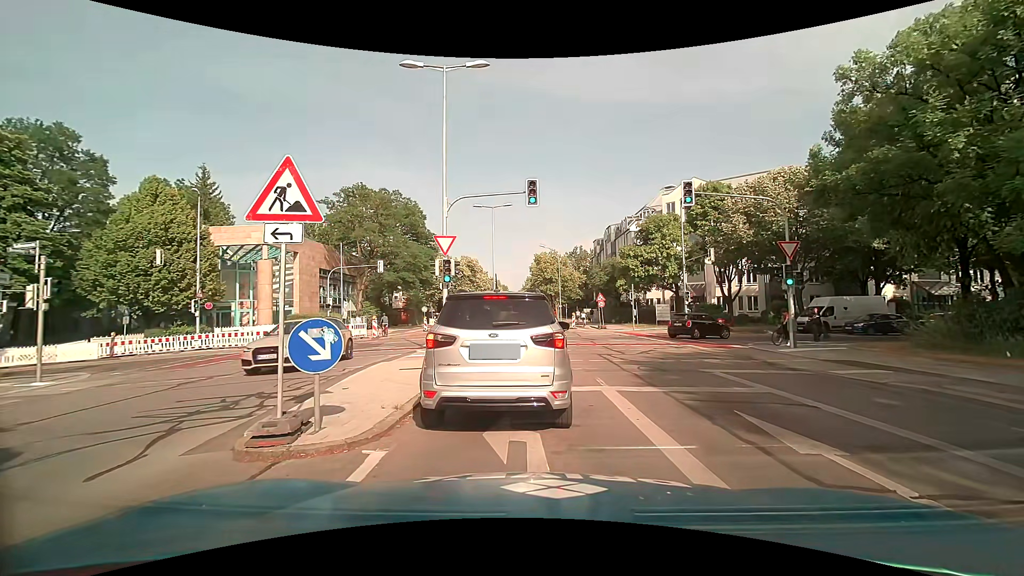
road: tertiary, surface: asphalt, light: Day
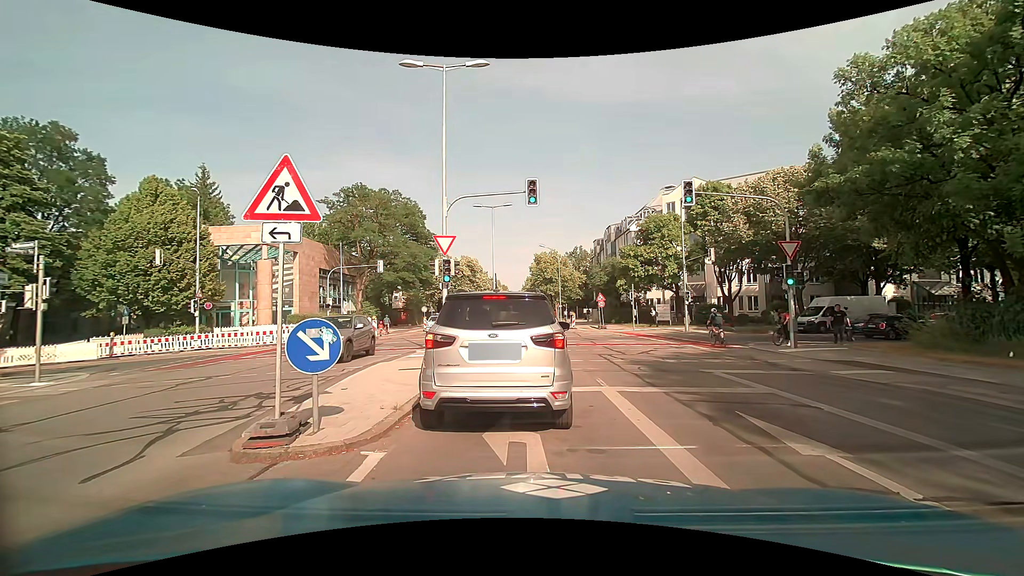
(0.0, +0.1) m; 0°
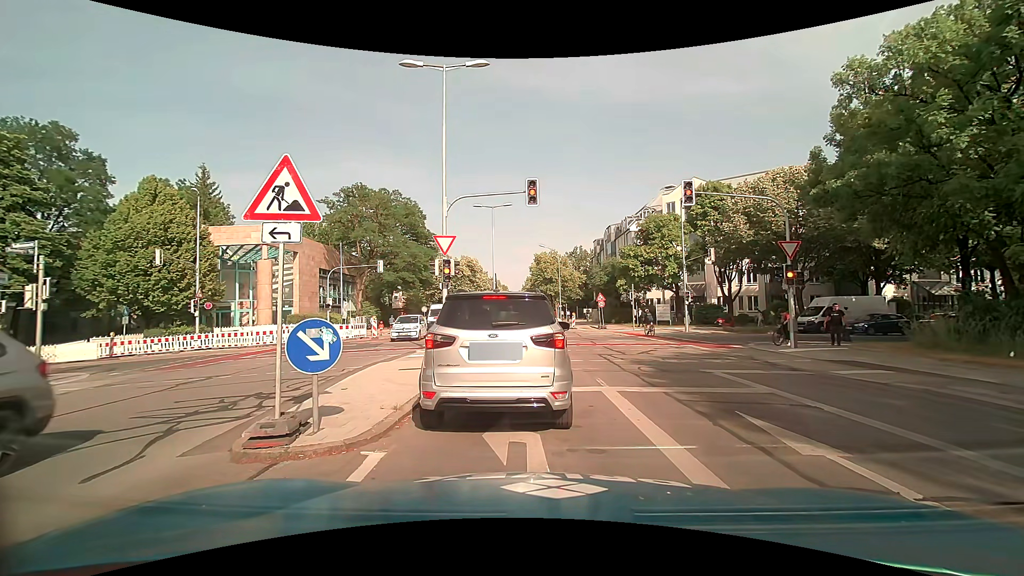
(0.0, 0.0) m; 0°
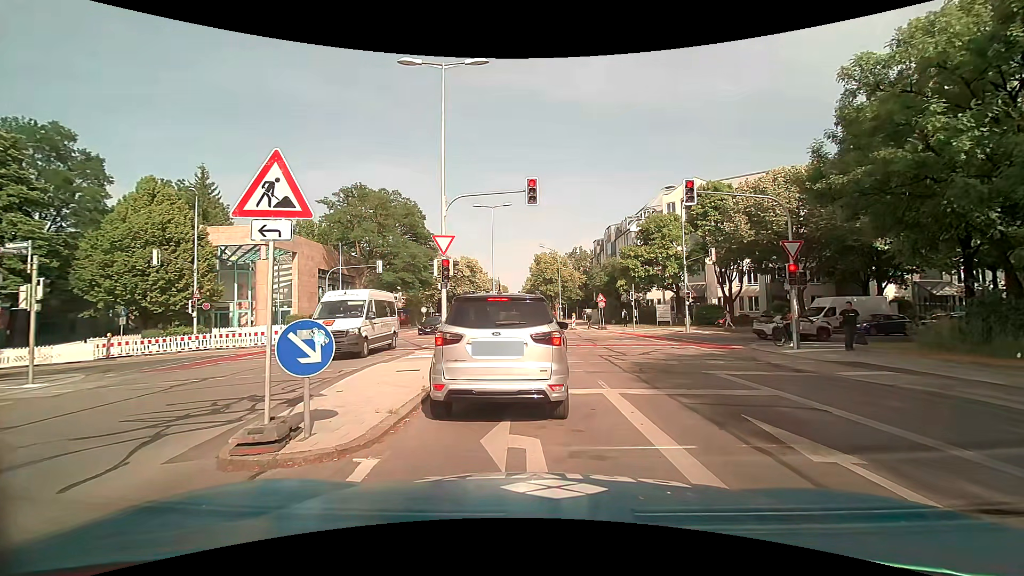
(0.0, +0.2) m; 0°
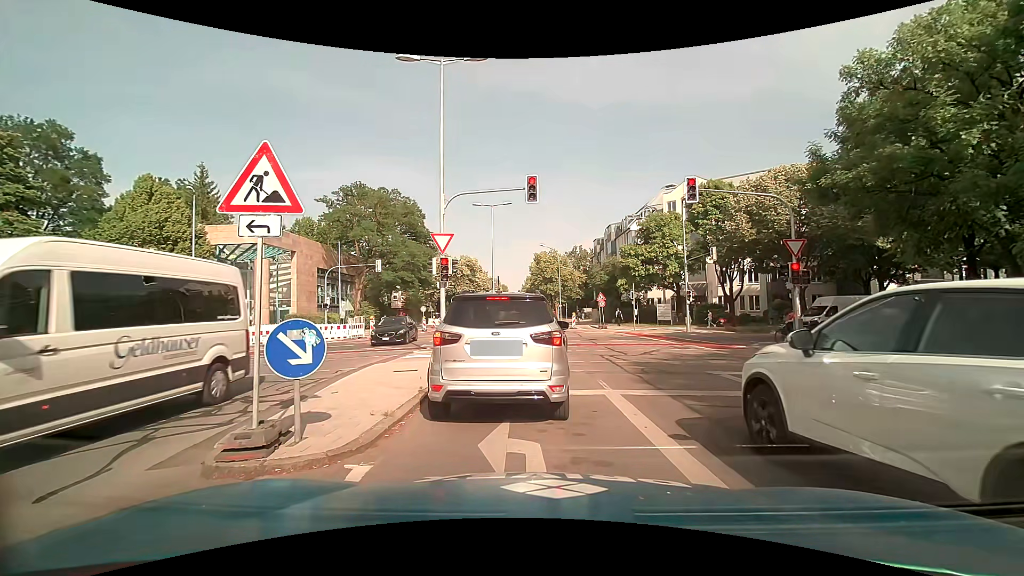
(0.0, +0.2) m; 0°
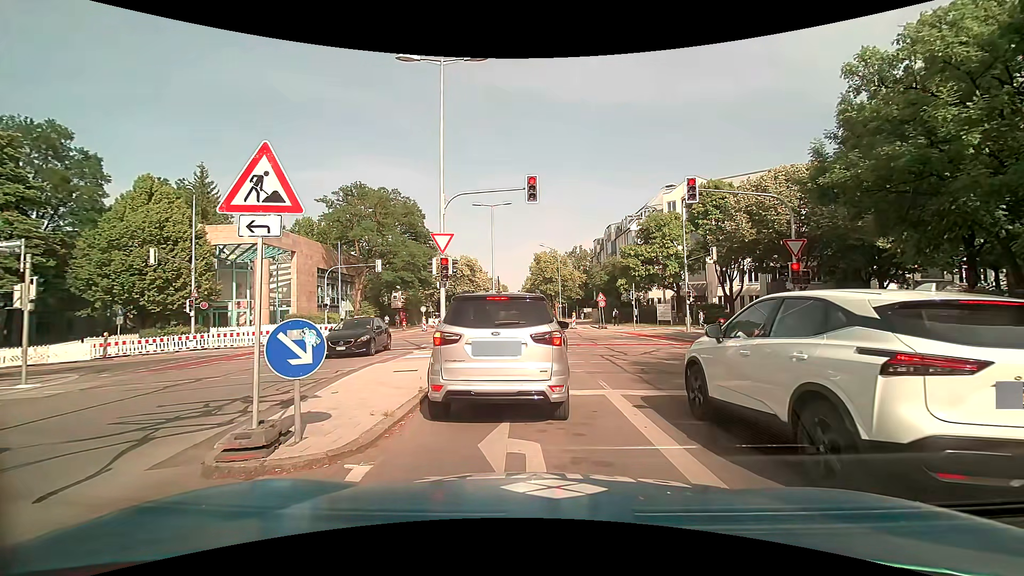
(0.0, 0.0) m; 0°
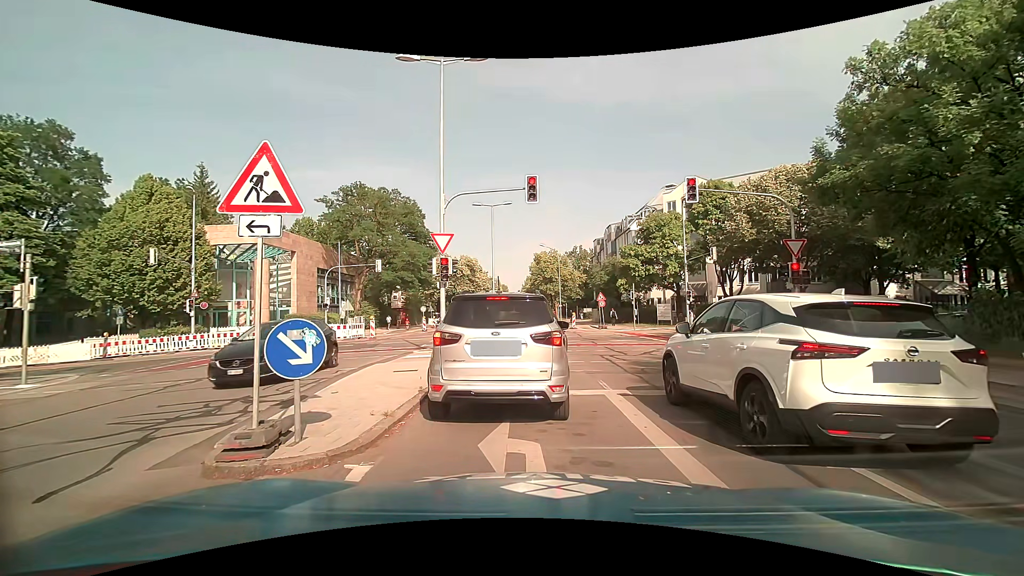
(0.0, 0.0) m; 0°
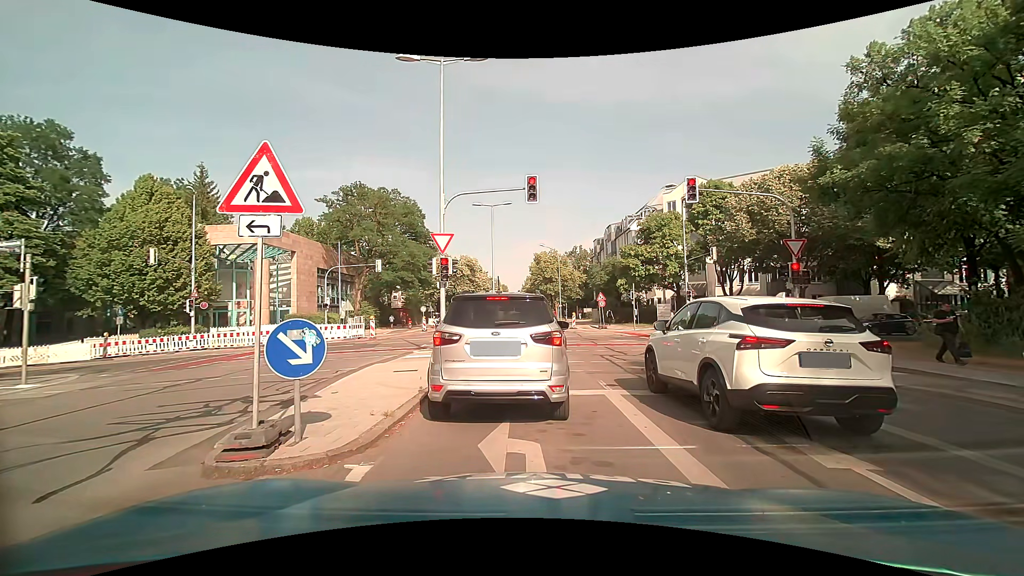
(0.0, 0.0) m; 0°
